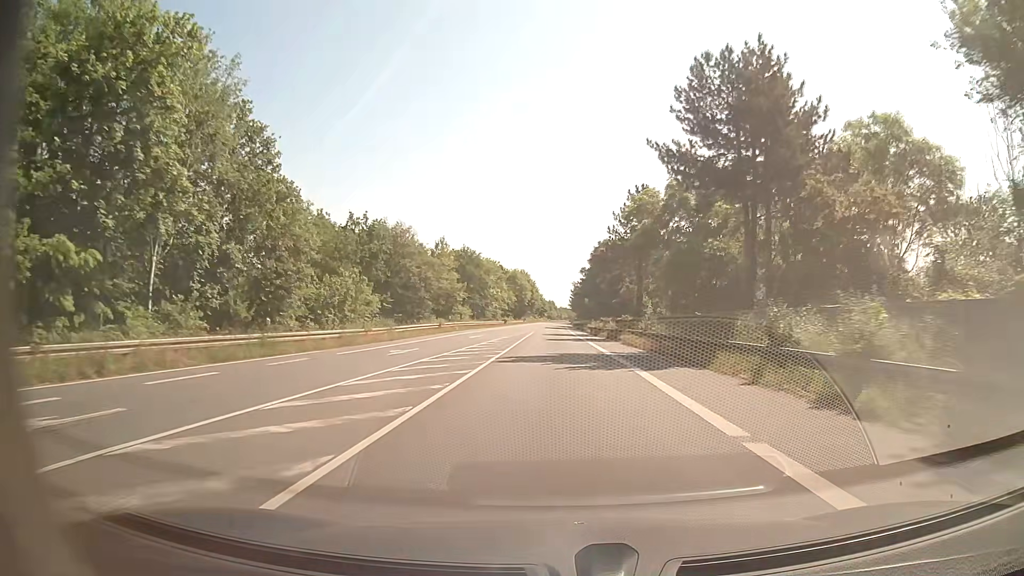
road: secondary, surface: asphalt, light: Day
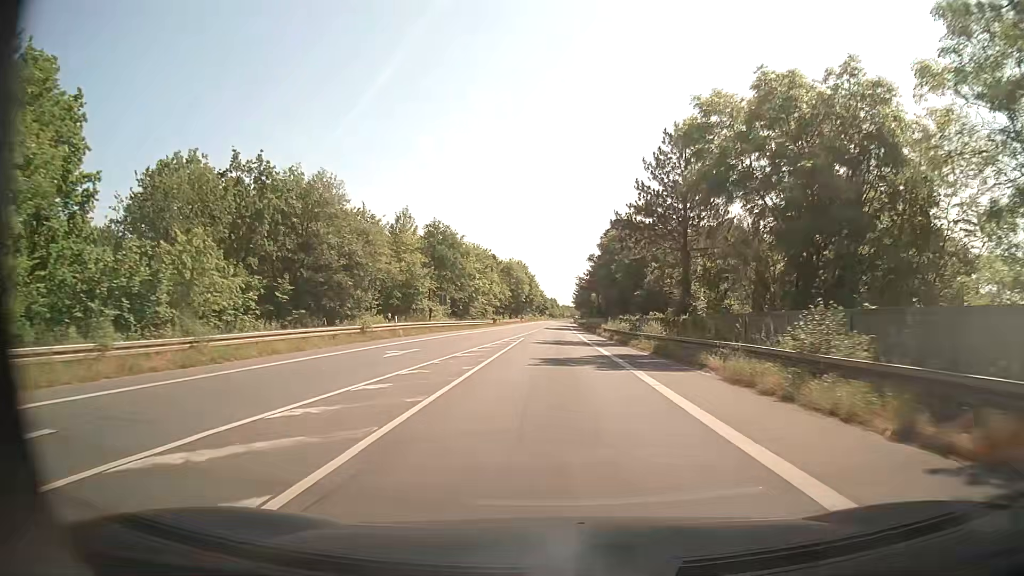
(0.0, +22.6) m; 0°
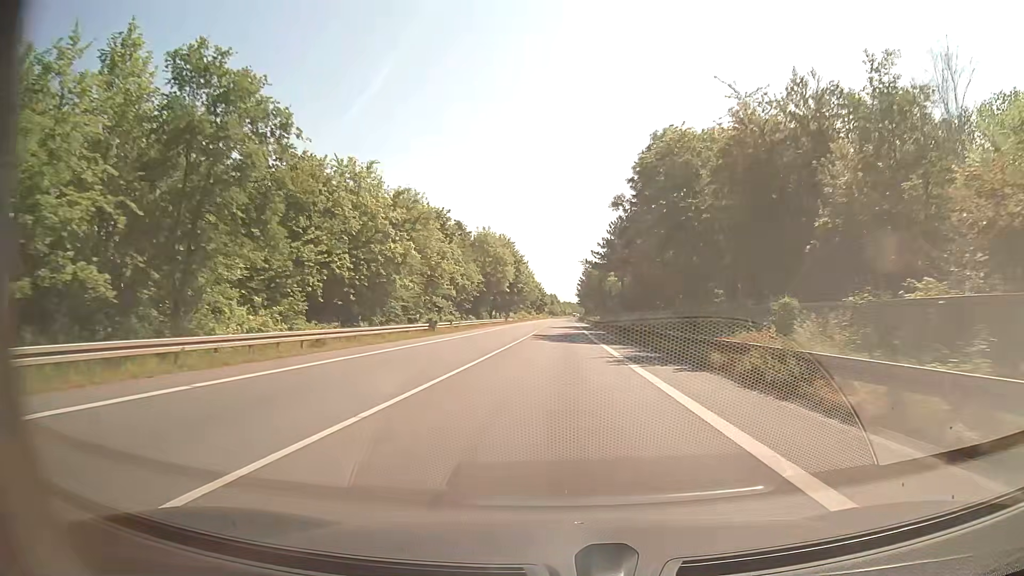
(-0.1, +45.2) m; 0°
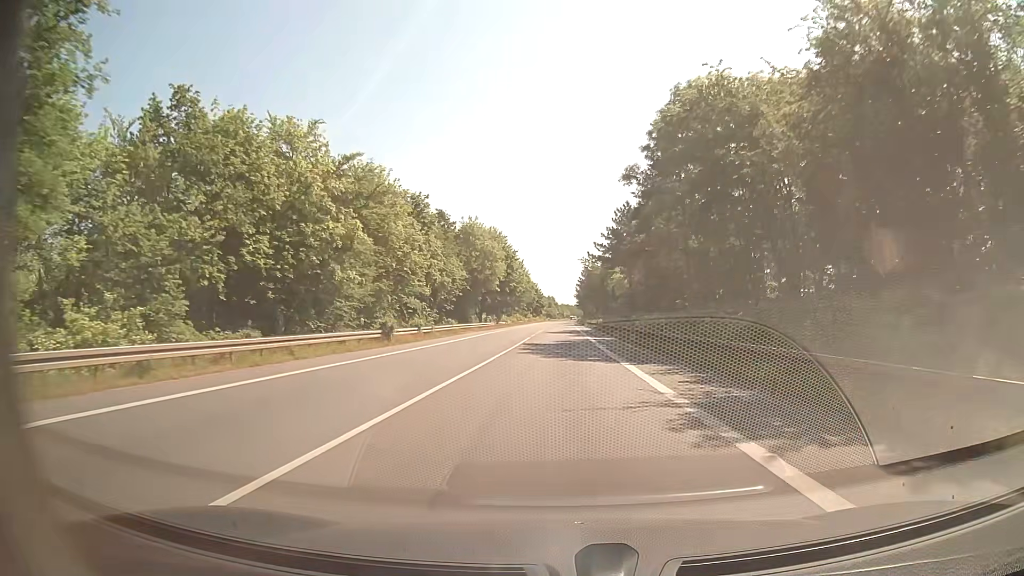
(0.0, +11.3) m; 0°
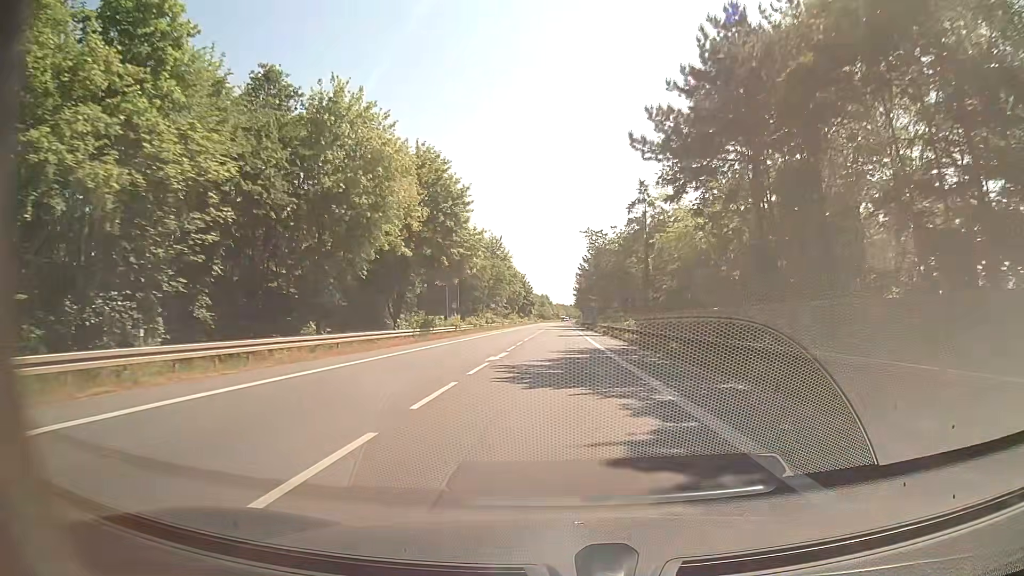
(+0.4, +45.2) m; +1°
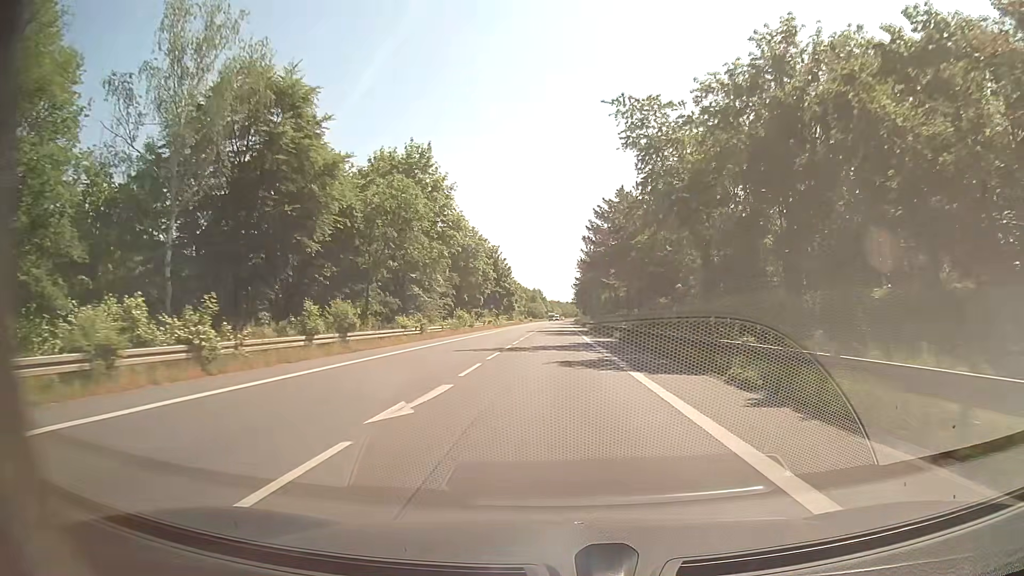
(+0.4, +56.5) m; 0°
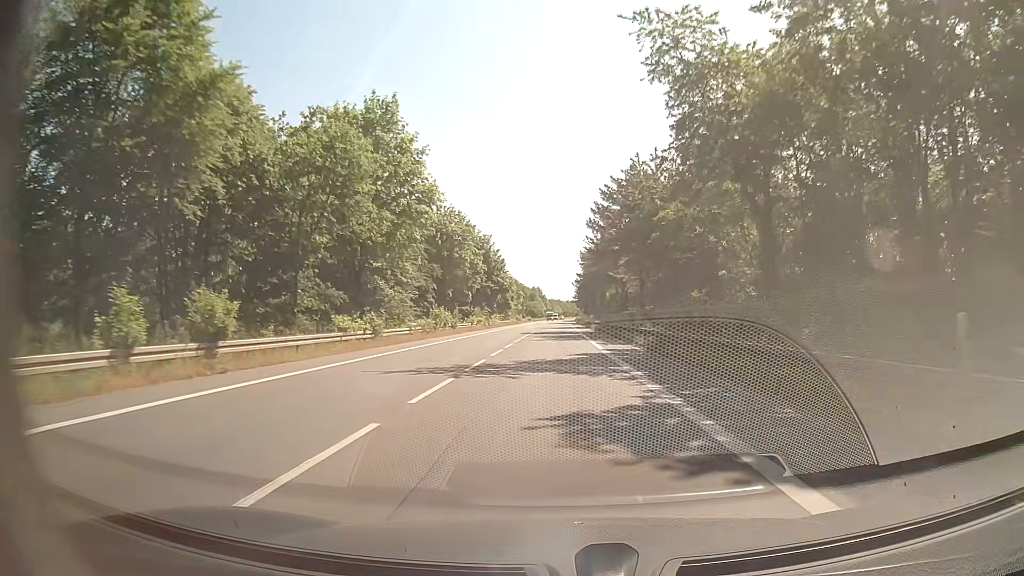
(0.0, +11.3) m; 0°
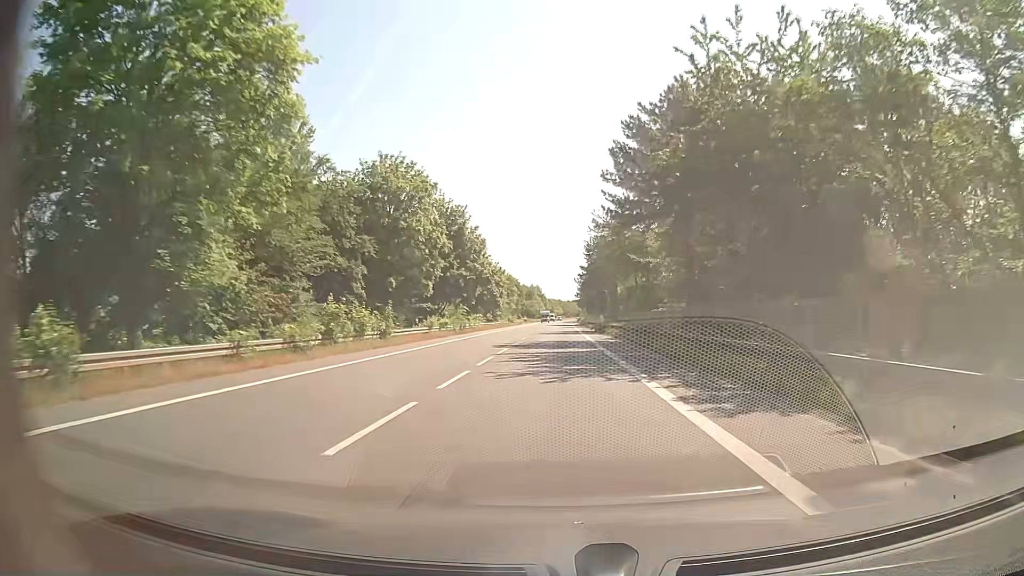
(0.0, +22.6) m; 0°
(0, +10) (0, +20) (0, +30) (0, +40) (0, +50) (0, +60) (0, +70) (0, +80) (0, +90) (0, +100) m
